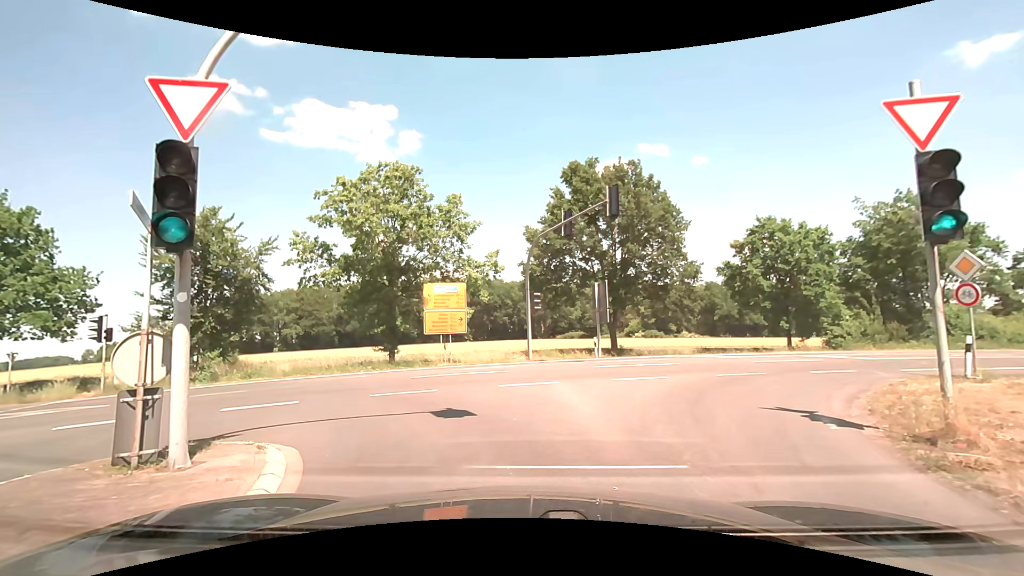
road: secondary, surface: asphalt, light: Day
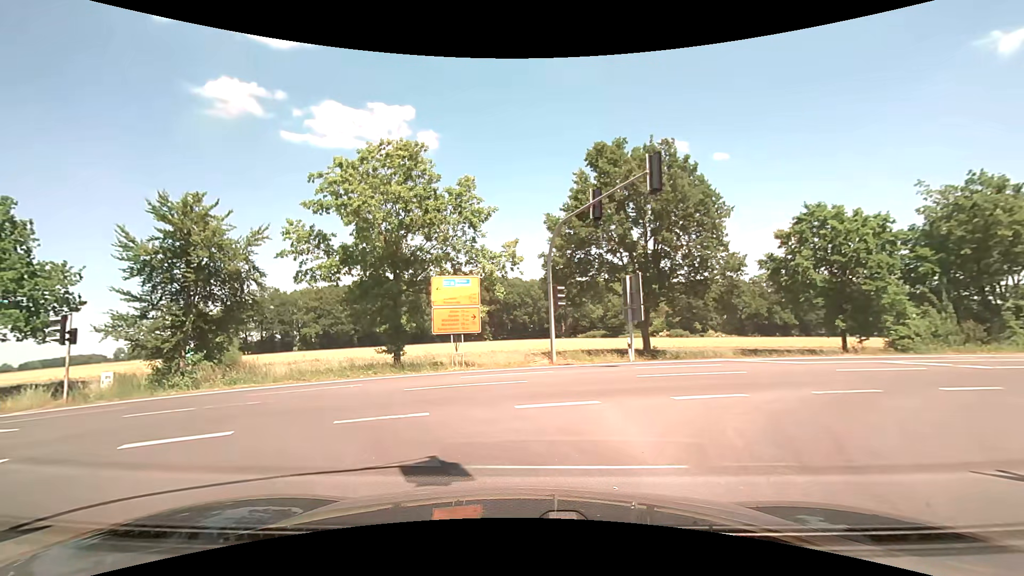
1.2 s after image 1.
(0.0, +3.7) m; -3°
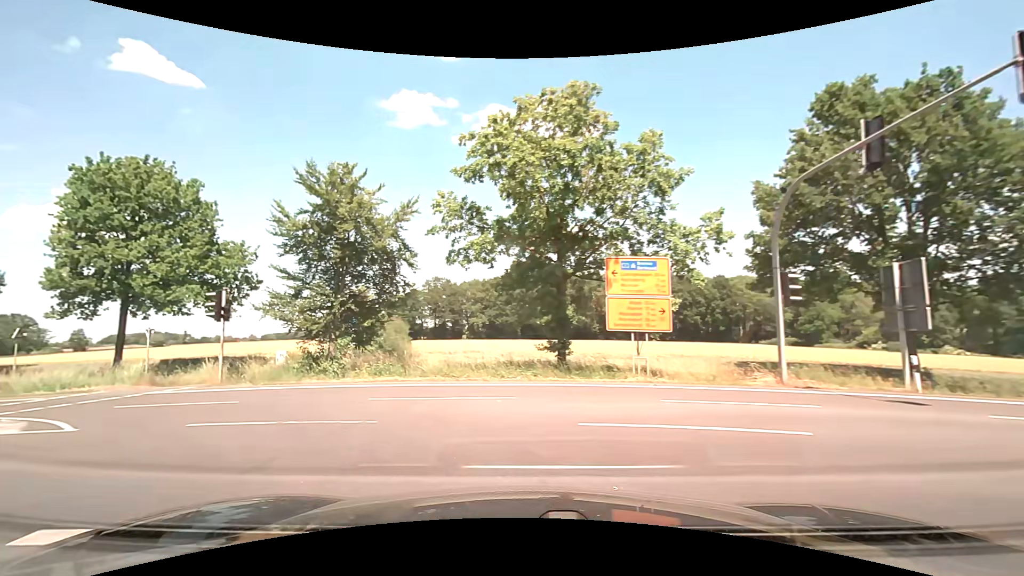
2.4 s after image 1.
(-0.8, +5.5) m; -19°
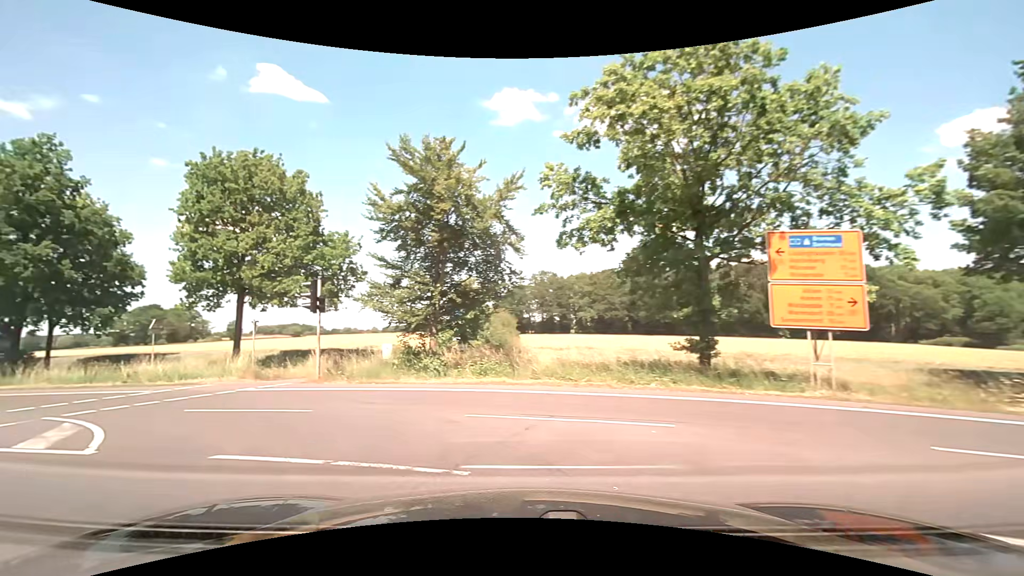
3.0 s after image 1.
(-0.3, +3.2) m; -11°
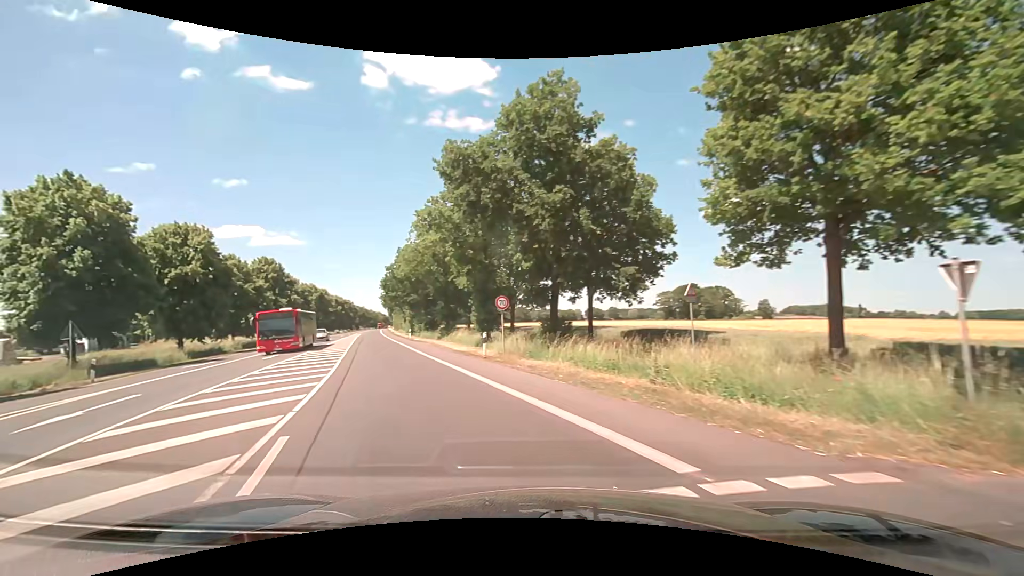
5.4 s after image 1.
(-7.2, +12.6) m; -55°
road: primary
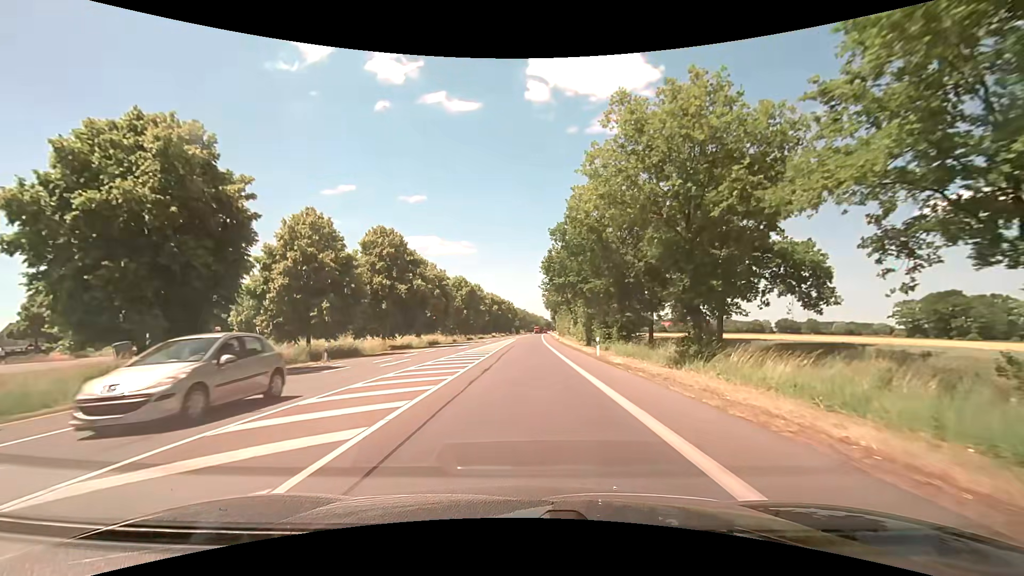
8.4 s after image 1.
(-8.0, +29.7) m; -19°
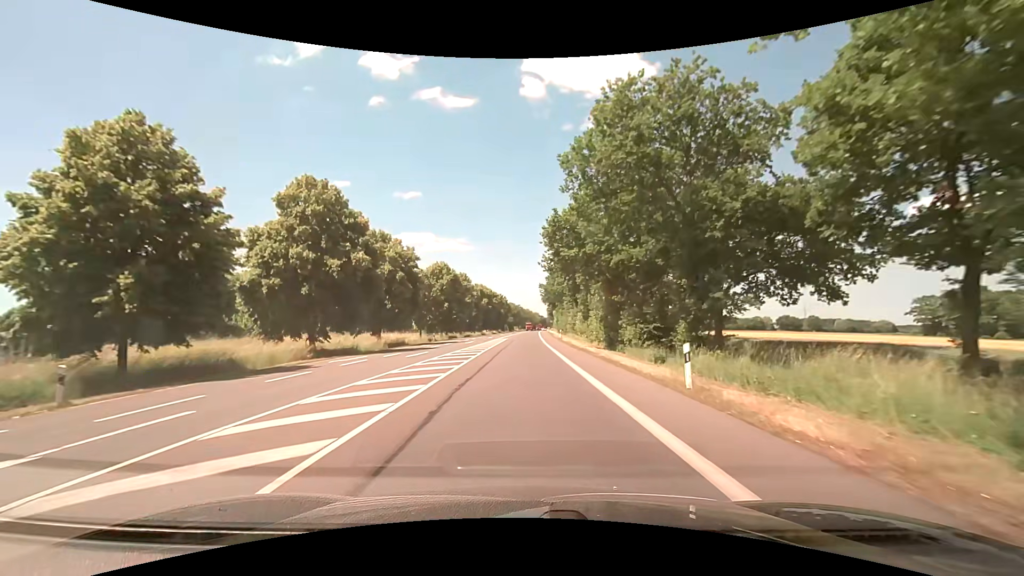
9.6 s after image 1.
(+0.2, +16.8) m; +1°
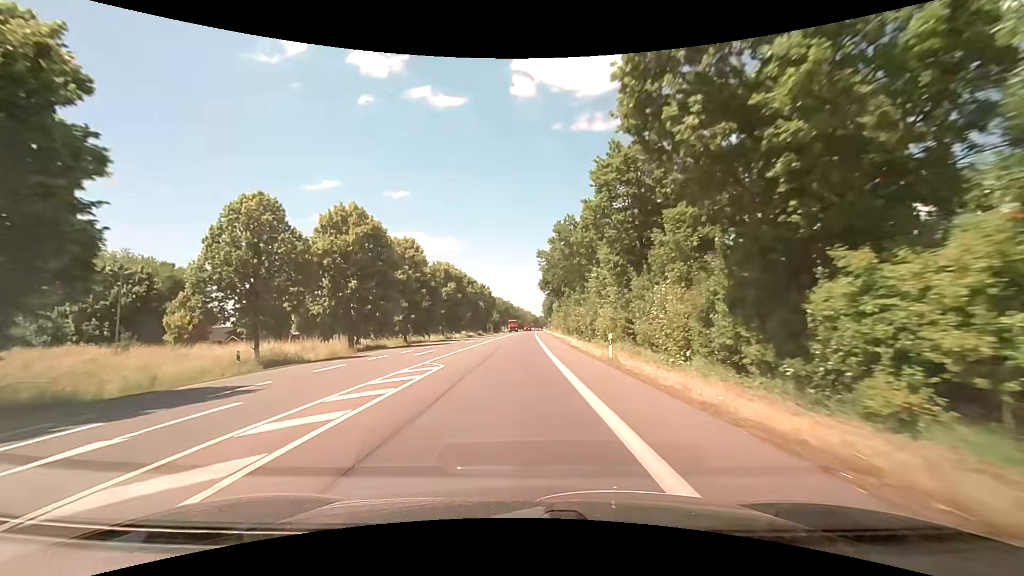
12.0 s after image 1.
(+0.5, +39.8) m; +1°
(0, +10) (0, +20) (0, +30) (0, +40) (0, +50) (0, +60) (0, +70) (0, +80) (0, +90) (0, +100) m
